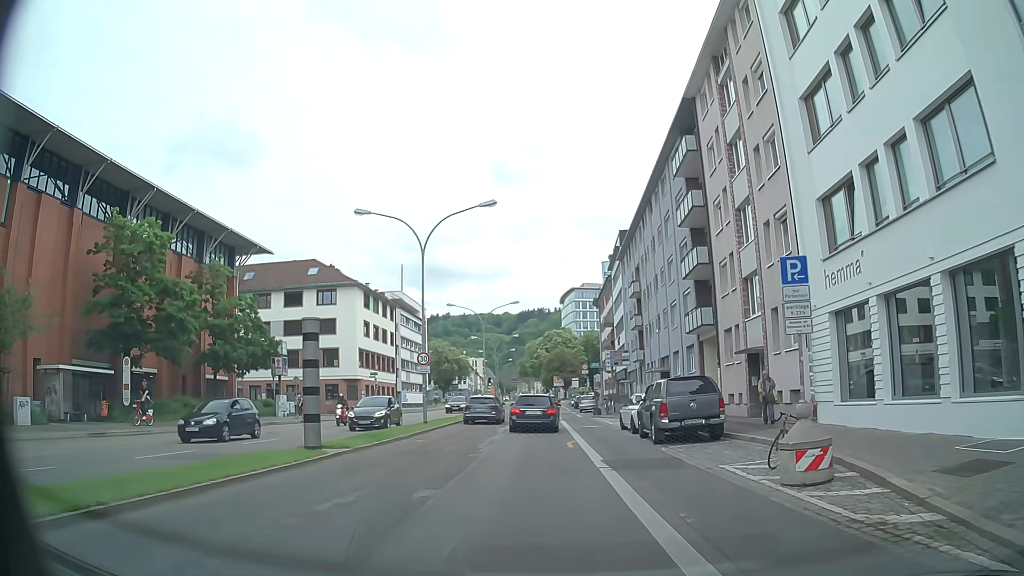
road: primary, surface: asphalt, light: Day
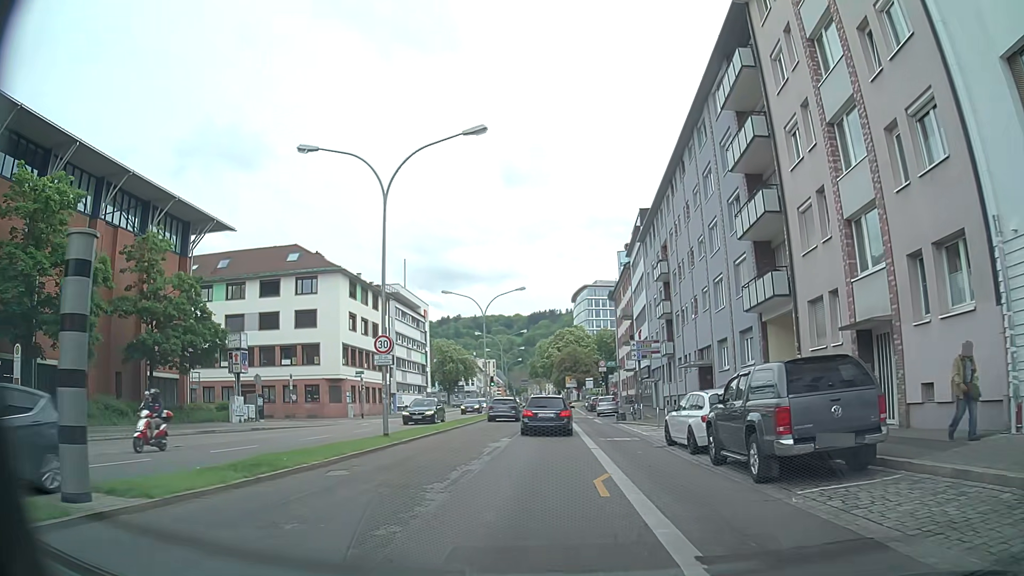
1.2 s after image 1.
(0.0, +8.8) m; +1°
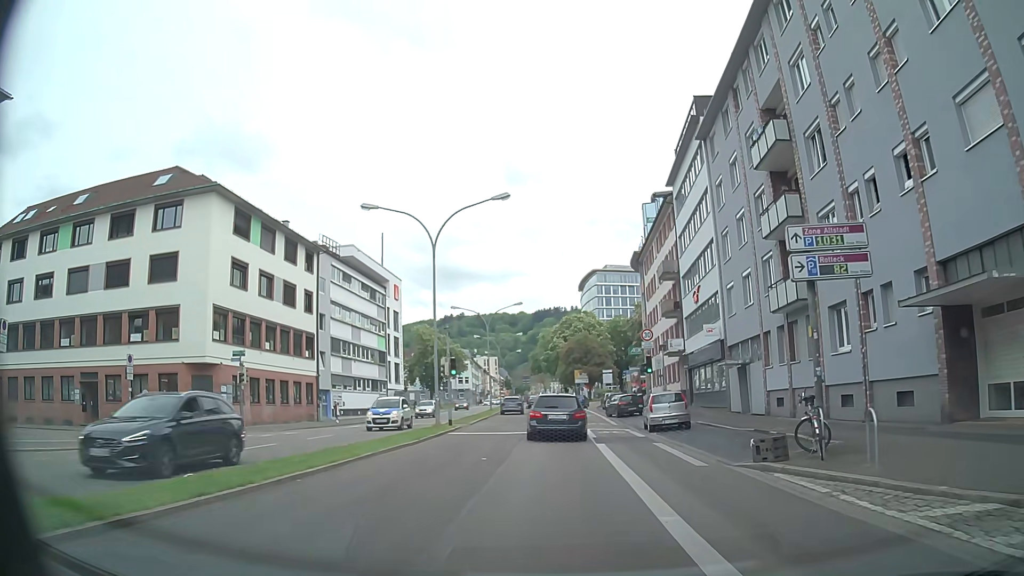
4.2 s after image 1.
(-0.2, +24.5) m; 0°
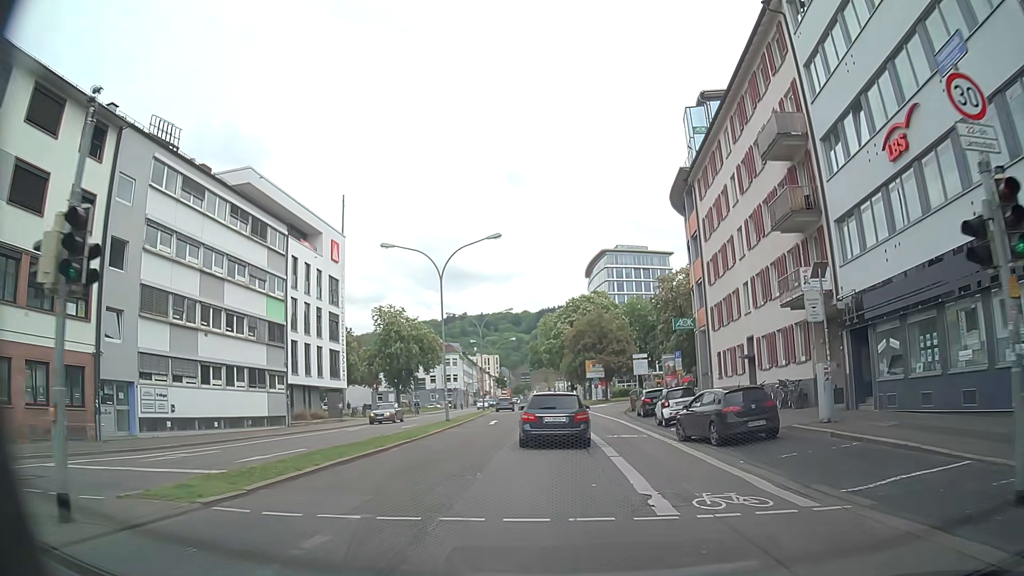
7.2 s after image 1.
(-0.4, +26.3) m; -2°
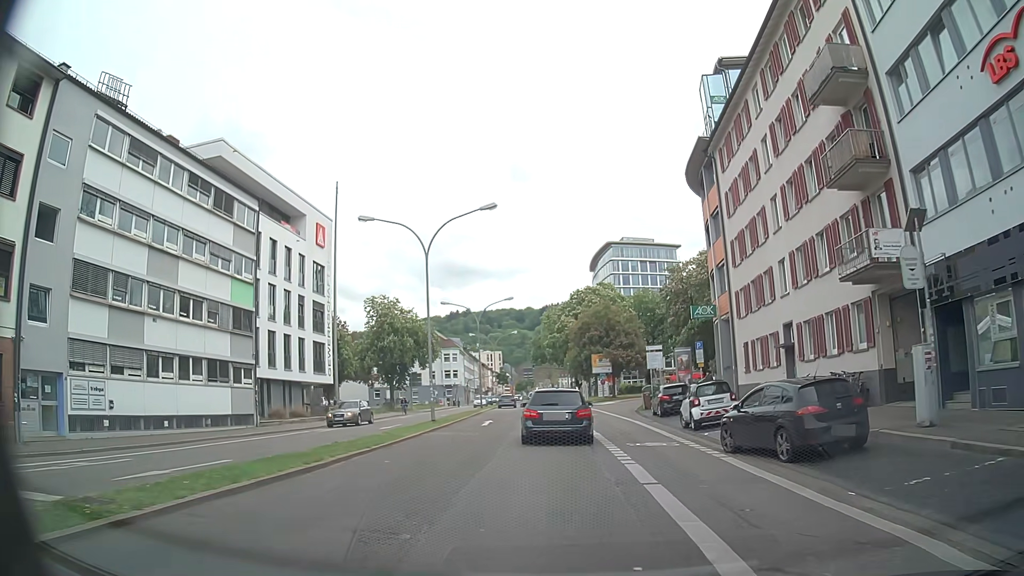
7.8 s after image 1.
(0.0, +5.1) m; 0°
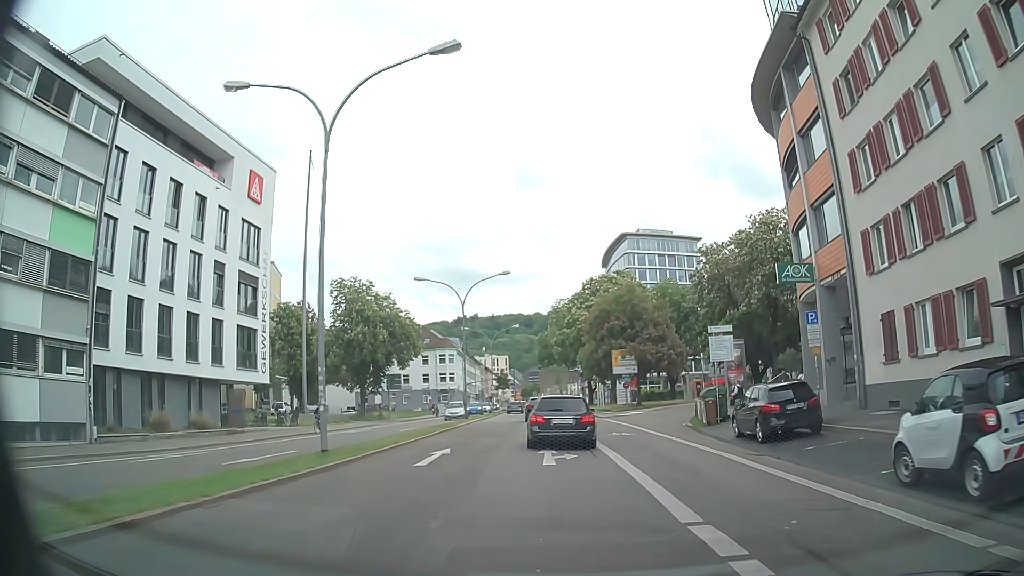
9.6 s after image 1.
(+0.1, +15.5) m; +1°
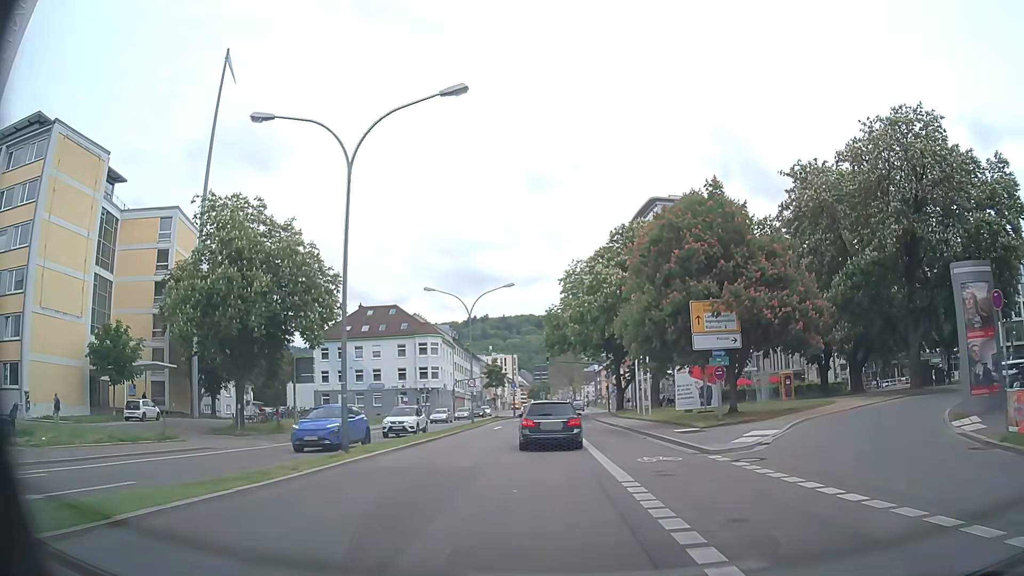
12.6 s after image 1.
(-0.6, +28.5) m; -2°
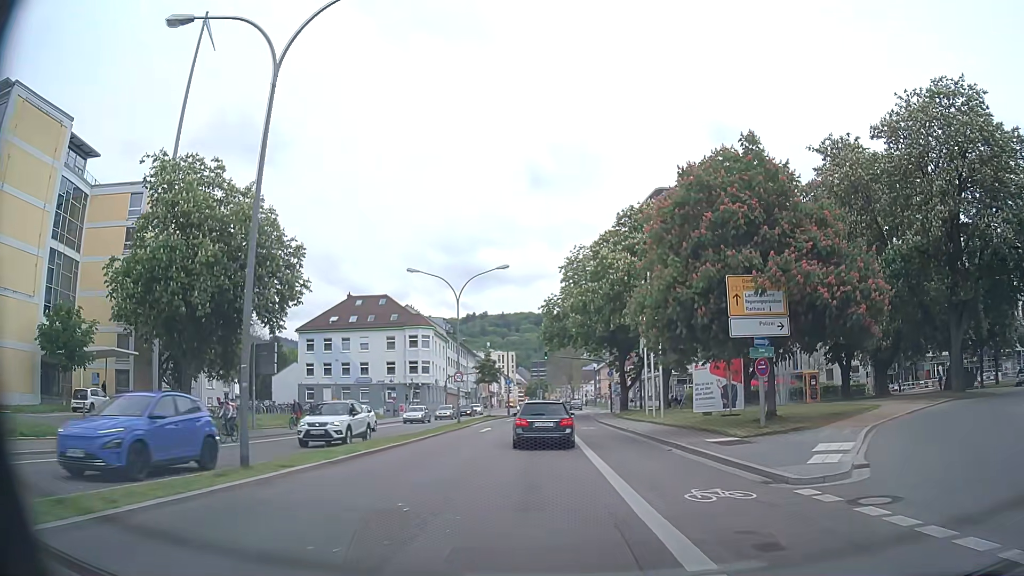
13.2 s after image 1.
(0.0, +5.9) m; -1°
(0, +10) (0, +20) (0, +30) (0, +40) (0, +50) (0, +60) (+1, +70) (+3, +80) (+4, +90) (+4, +100) m
